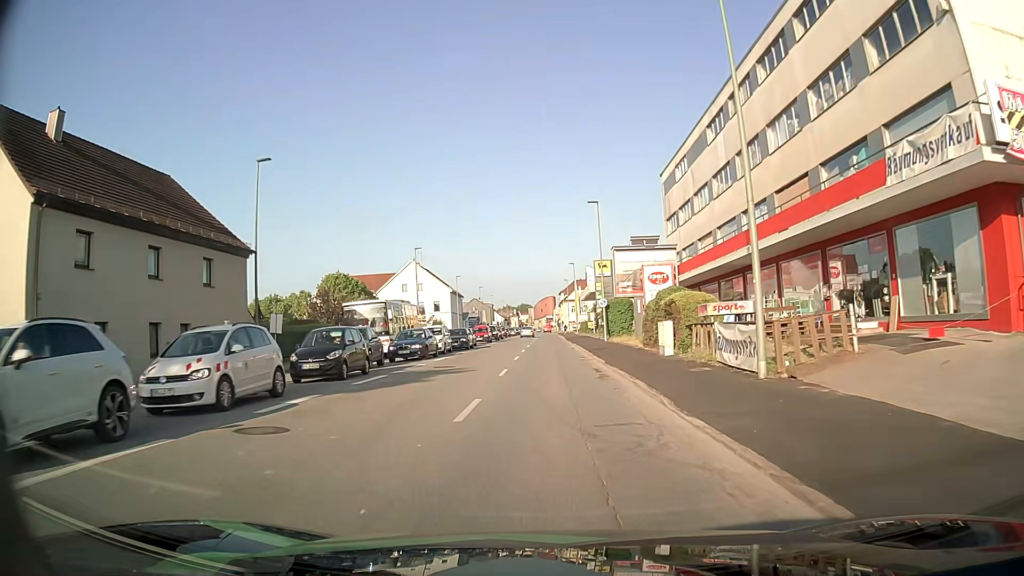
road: tertiary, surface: asphalt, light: Day
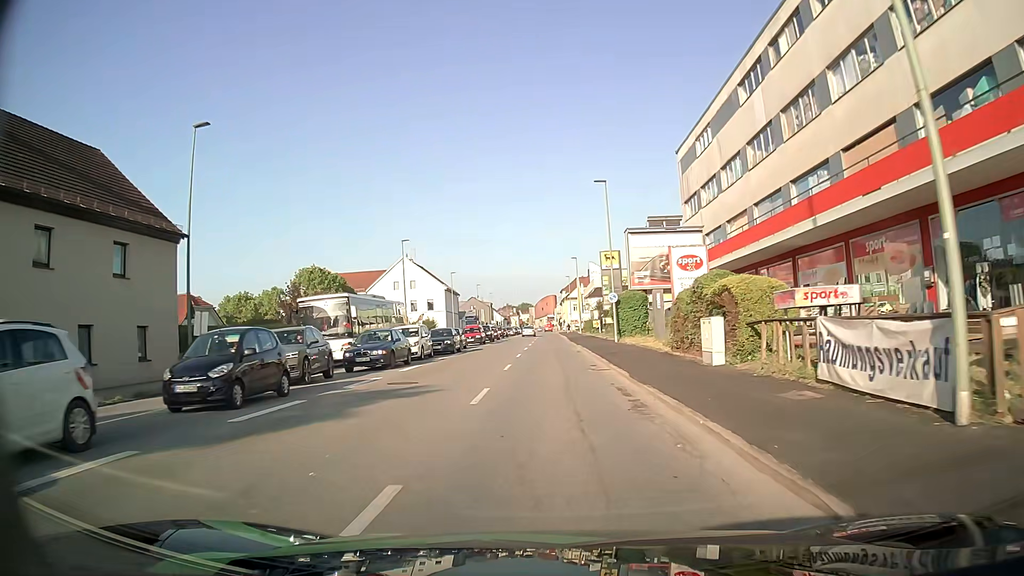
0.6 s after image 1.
(0.0, +6.9) m; 0°
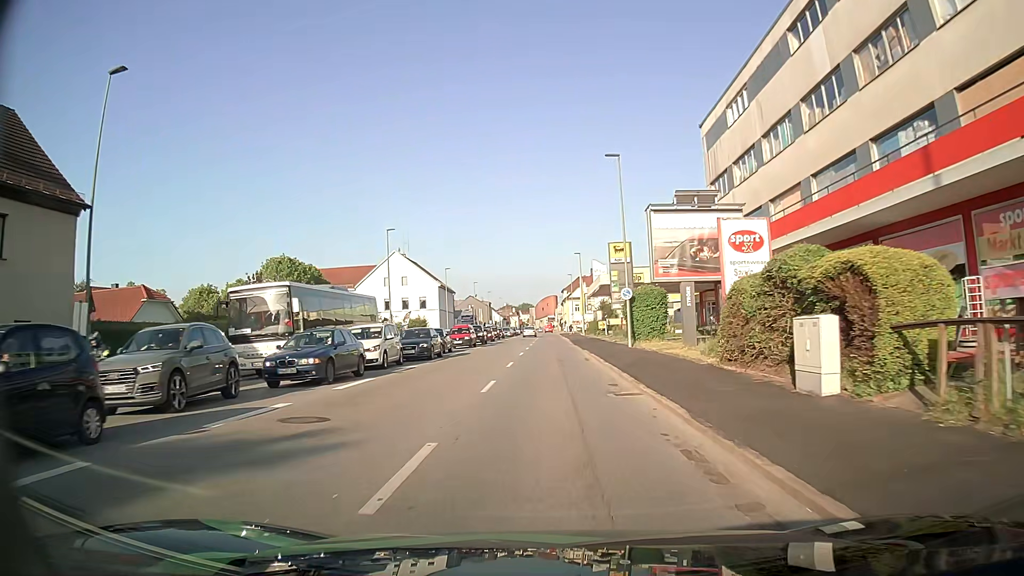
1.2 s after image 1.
(-0.1, +6.9) m; 0°
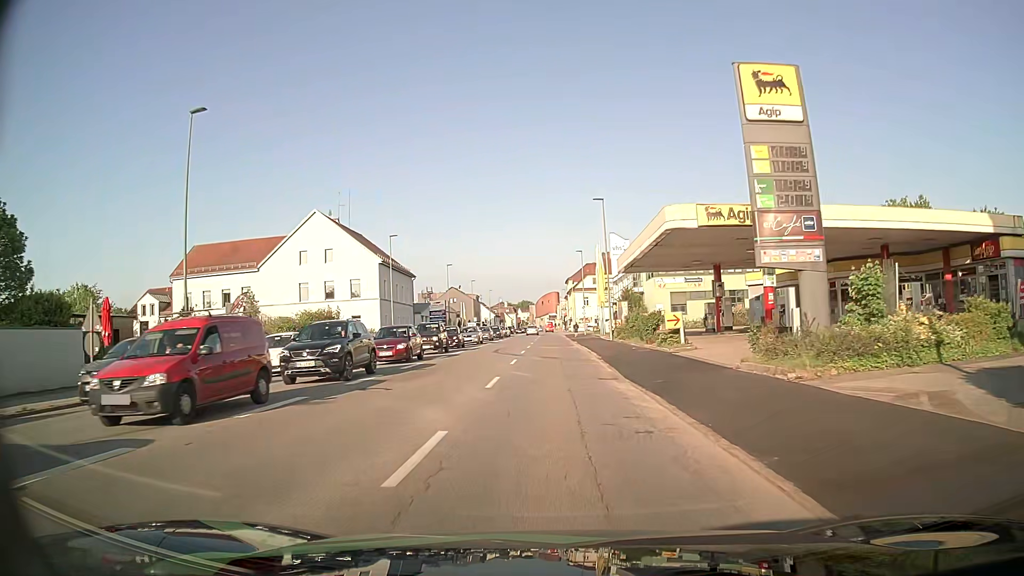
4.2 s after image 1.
(0.0, +35.4) m; 0°
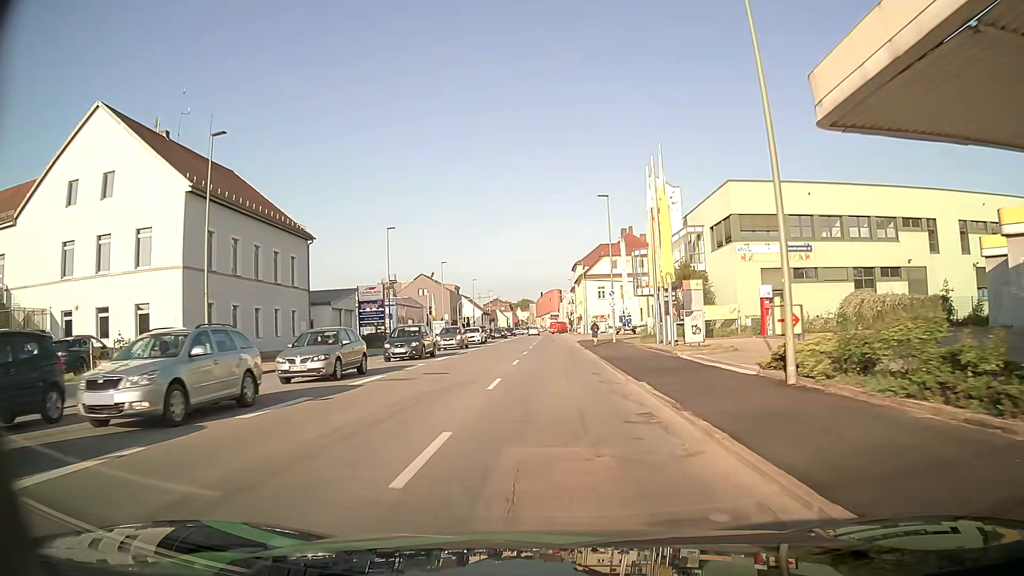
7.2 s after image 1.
(0.0, +36.1) m; 0°
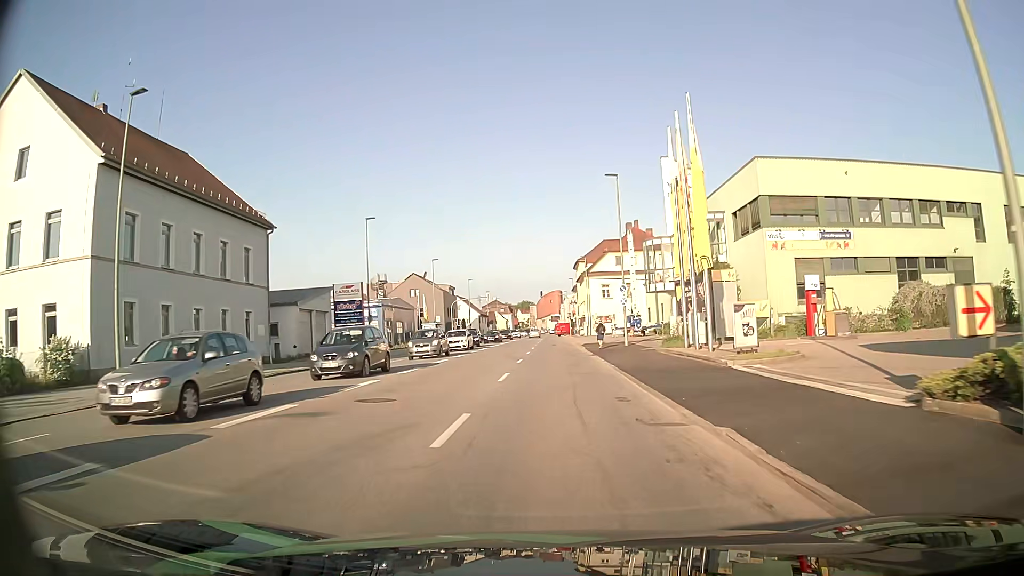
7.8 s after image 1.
(0.0, +7.0) m; +1°
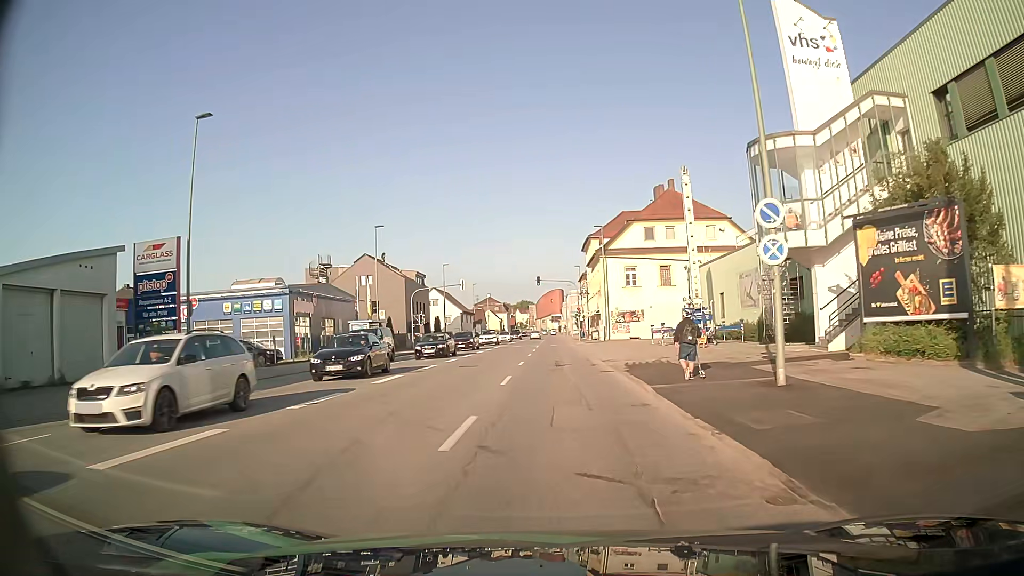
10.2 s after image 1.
(-0.2, +27.2) m; -1°
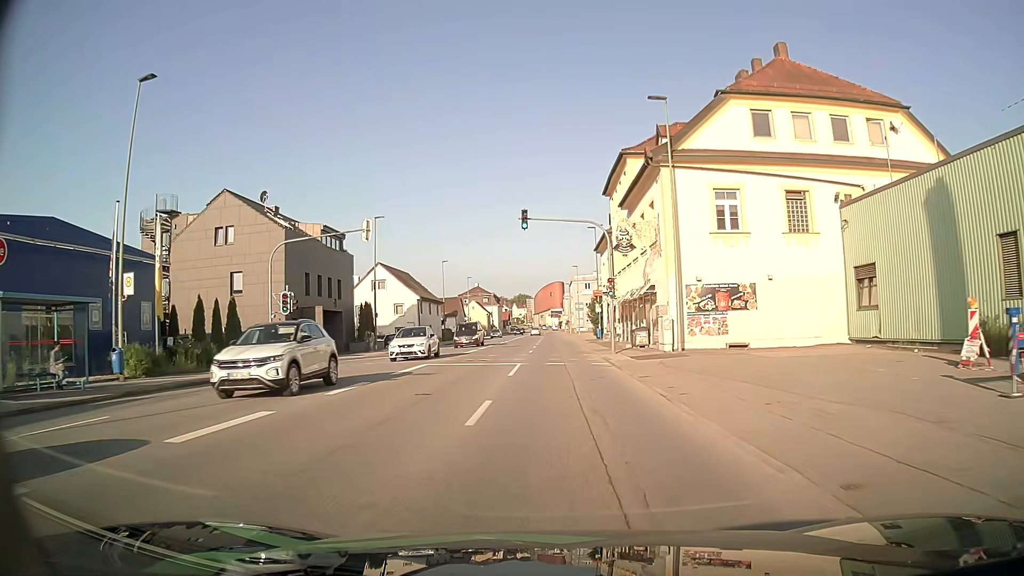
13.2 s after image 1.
(+0.1, +34.4) m; 0°
(0, +10) (0, +20) (0, +30) (0, +40) (0, +50) (0, +60) (0, +70) (+1, +80) (+1, +90) (+1, +100) m
